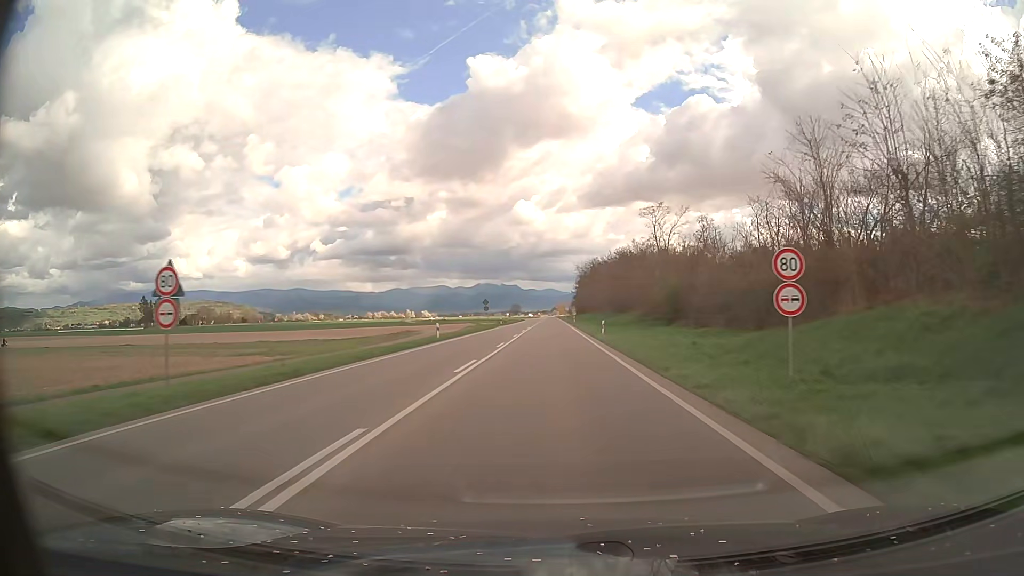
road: primary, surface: asphalt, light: Day
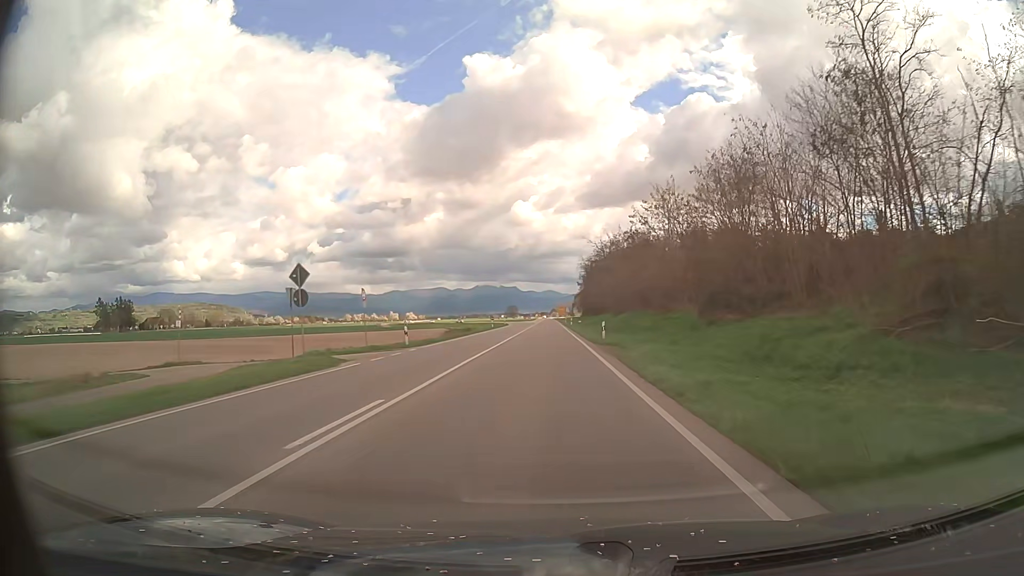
(+0.2, +57.0) m; 0°
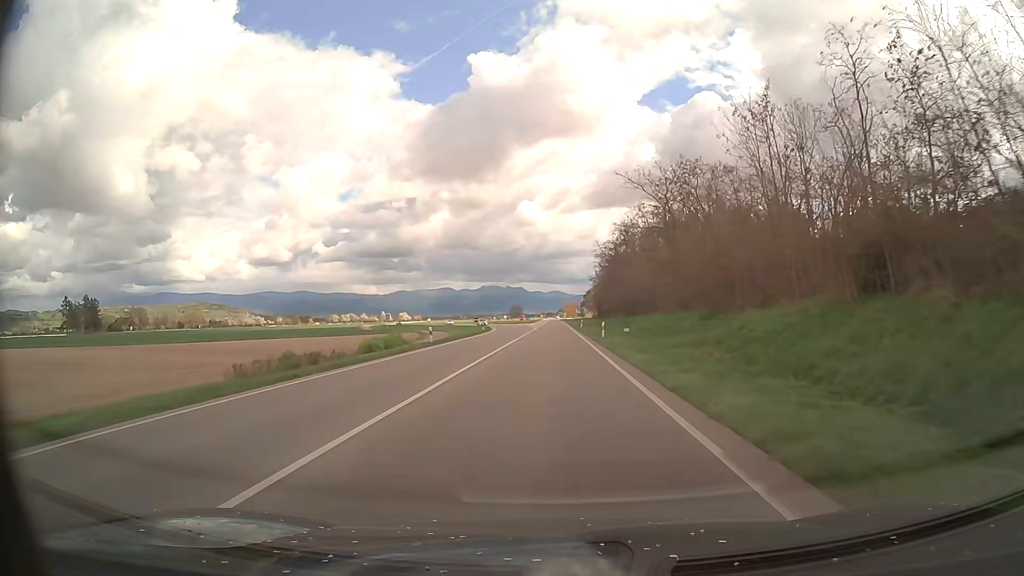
(-0.3, +45.6) m; -1°
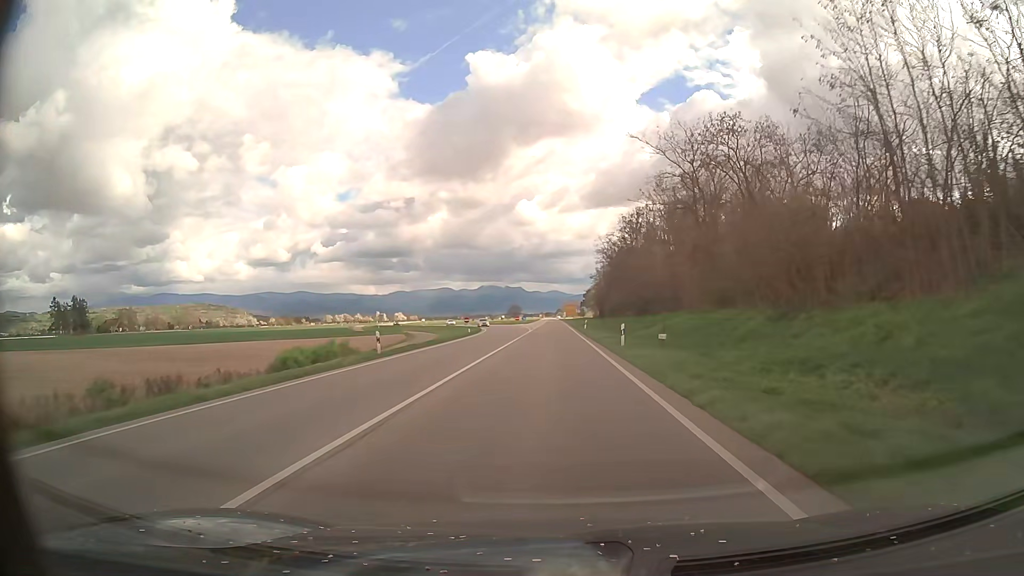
(0.0, +11.5) m; 0°
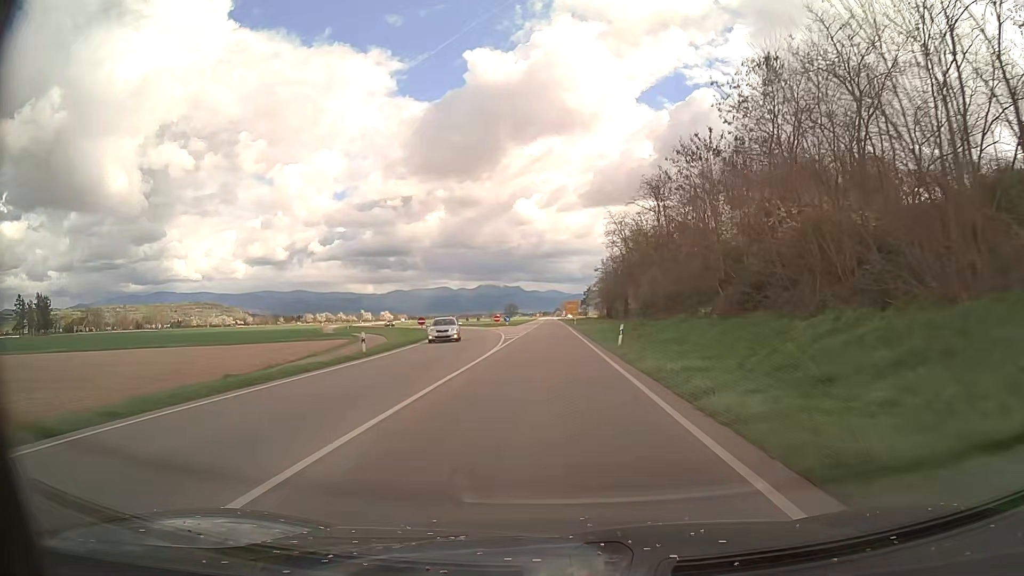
(+0.1, +34.7) m; 0°
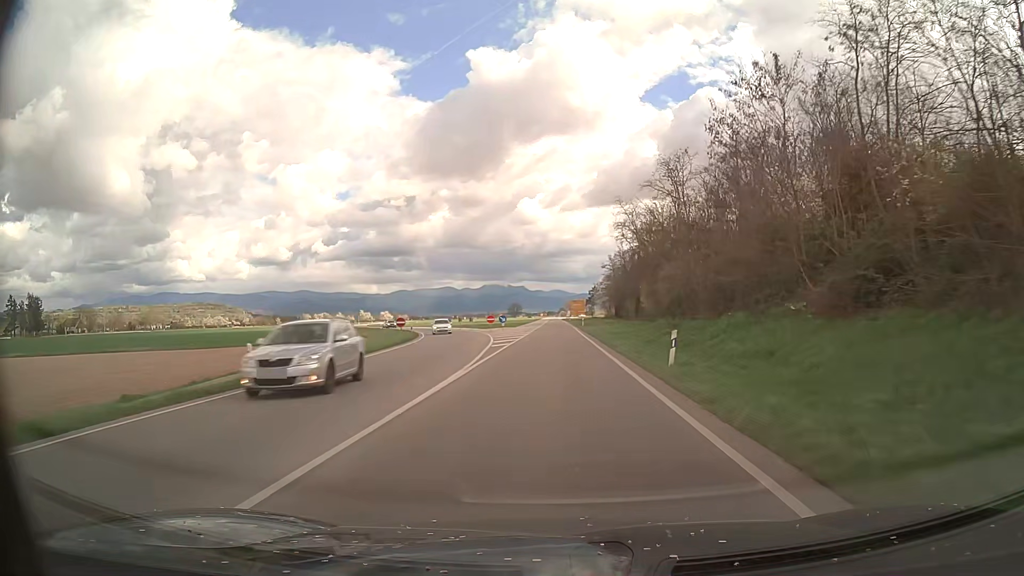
(-0.1, +11.6) m; 0°
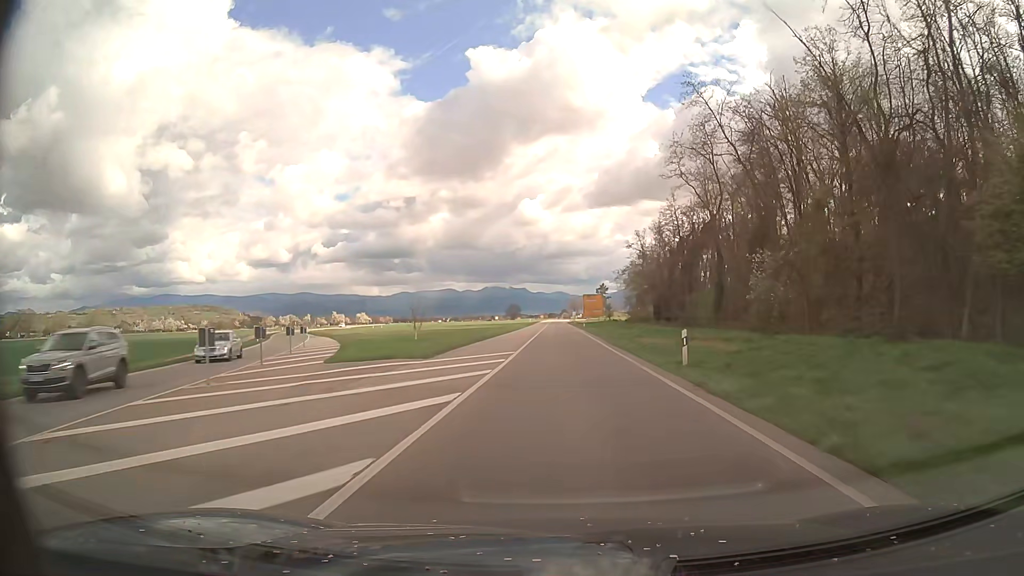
(-0.2, +58.0) m; 0°
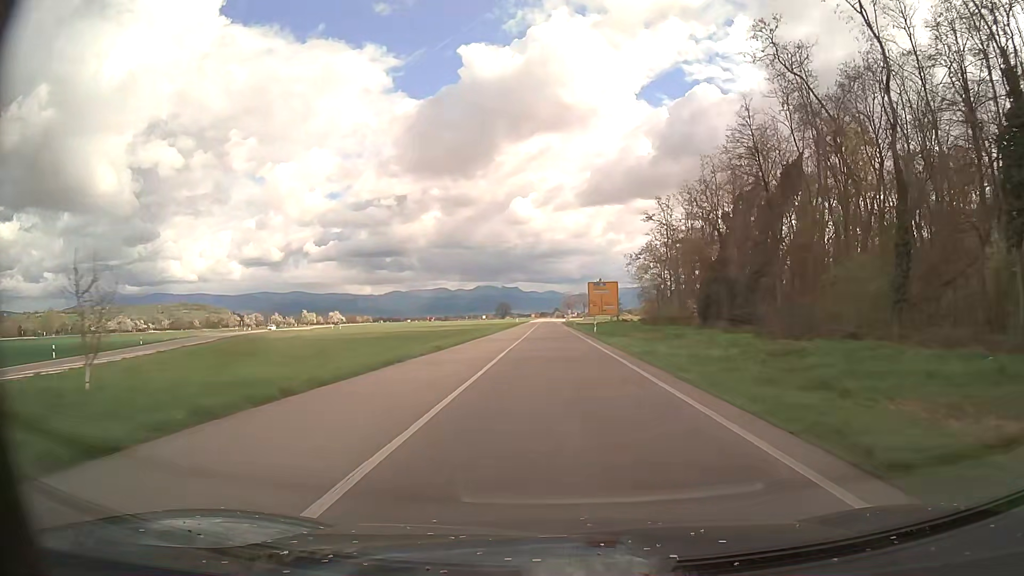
(+0.1, +35.0) m; 0°
(0, +10) (0, +20) (0, +30) (0, +40) (0, +50) (0, +60) (0, +70) (0, +80) (0, +90) (-1, +100) m
